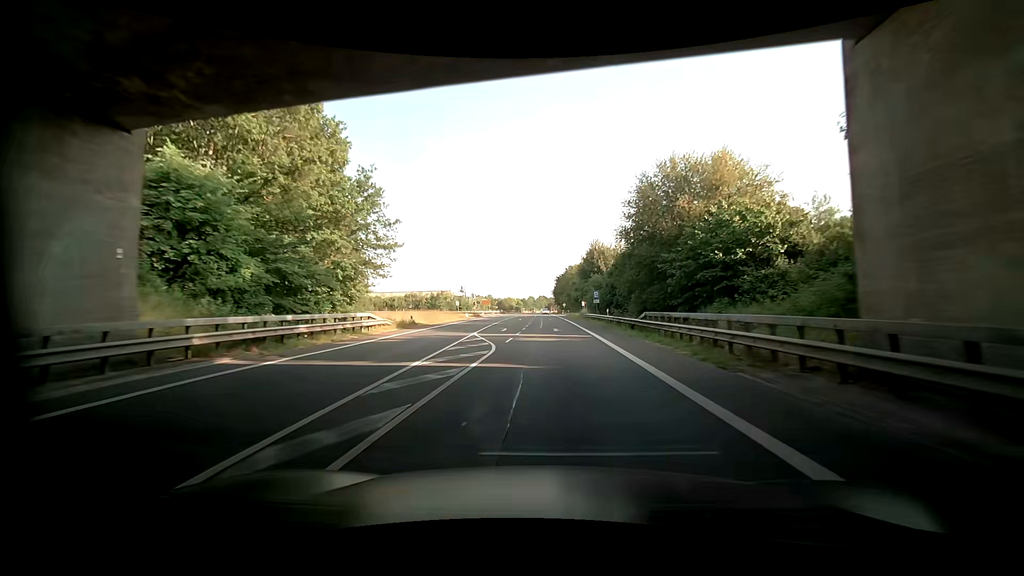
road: primary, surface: asphalt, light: Day
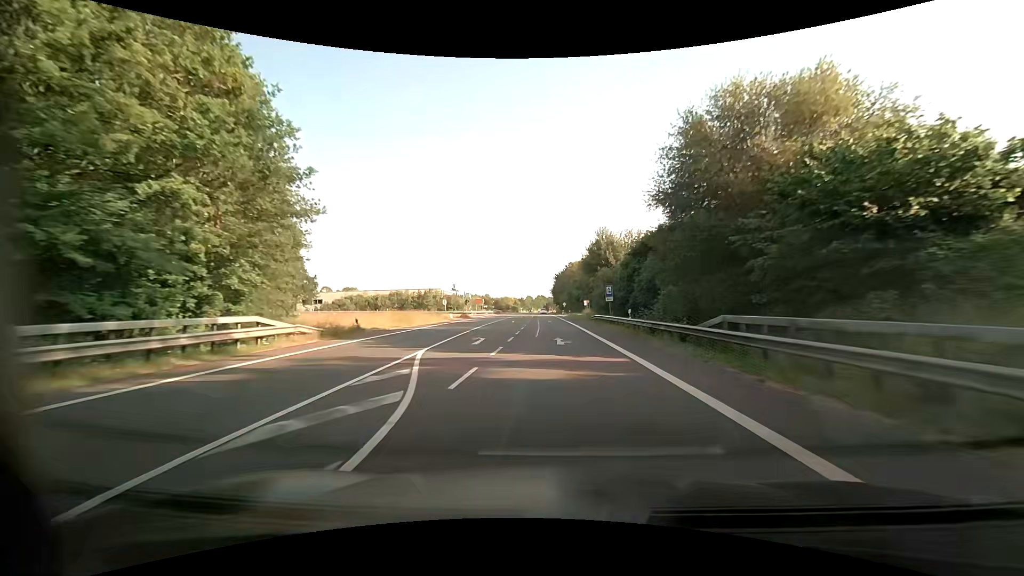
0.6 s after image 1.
(-0.1, +11.3) m; 0°
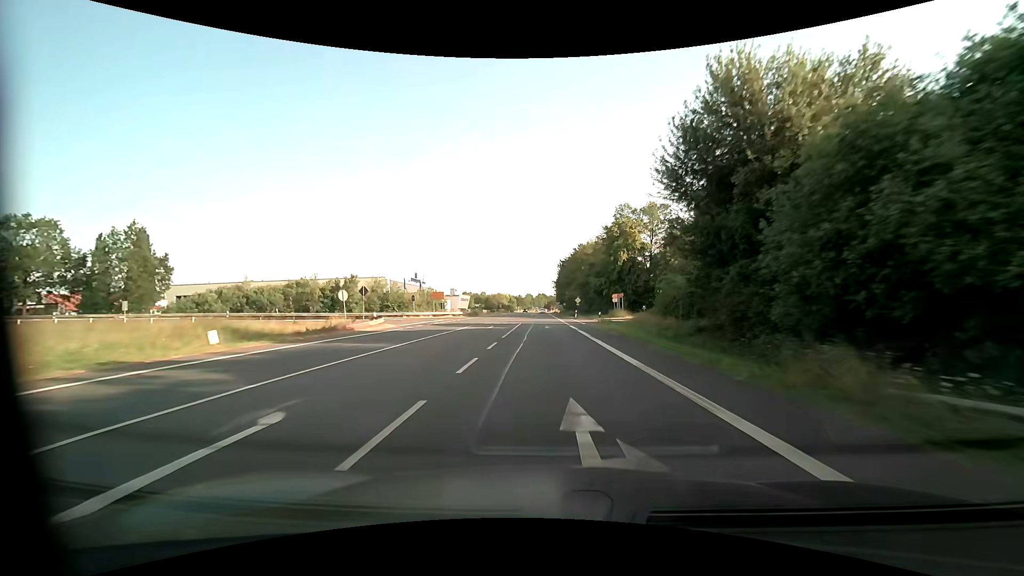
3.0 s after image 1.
(+0.3, +45.9) m; 0°
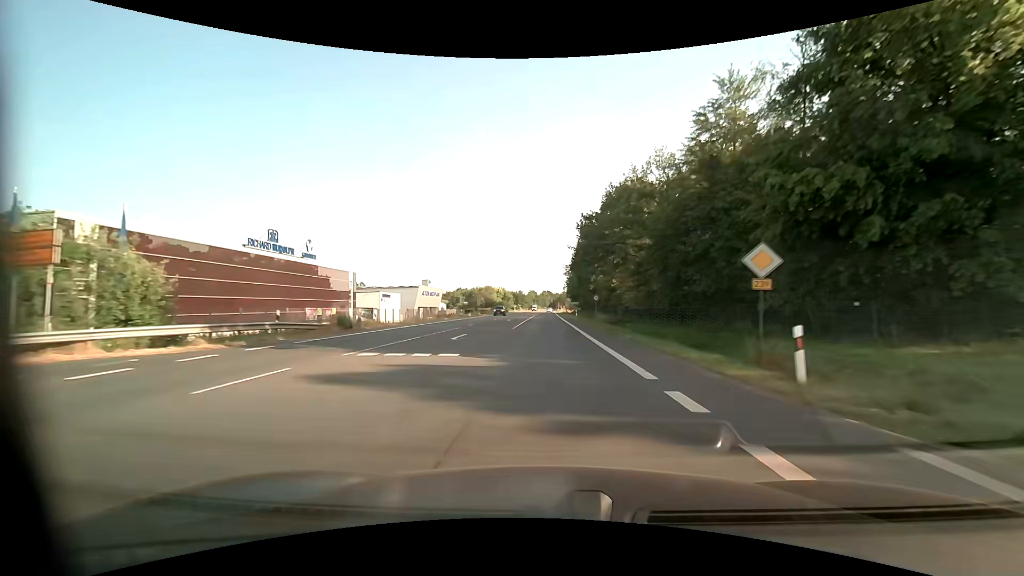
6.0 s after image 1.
(-0.5, +57.9) m; -1°
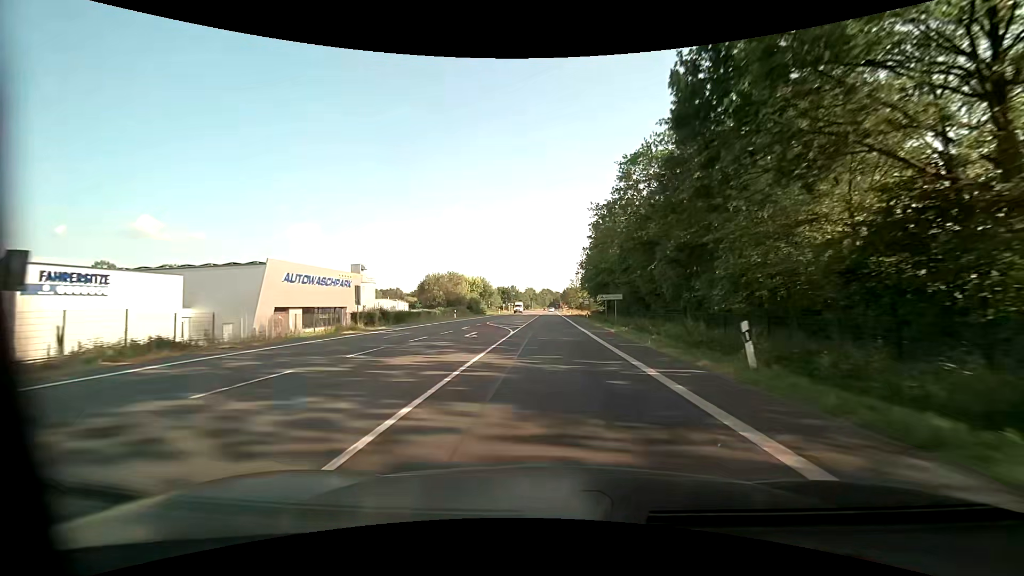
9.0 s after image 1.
(-0.2, +58.1) m; 0°
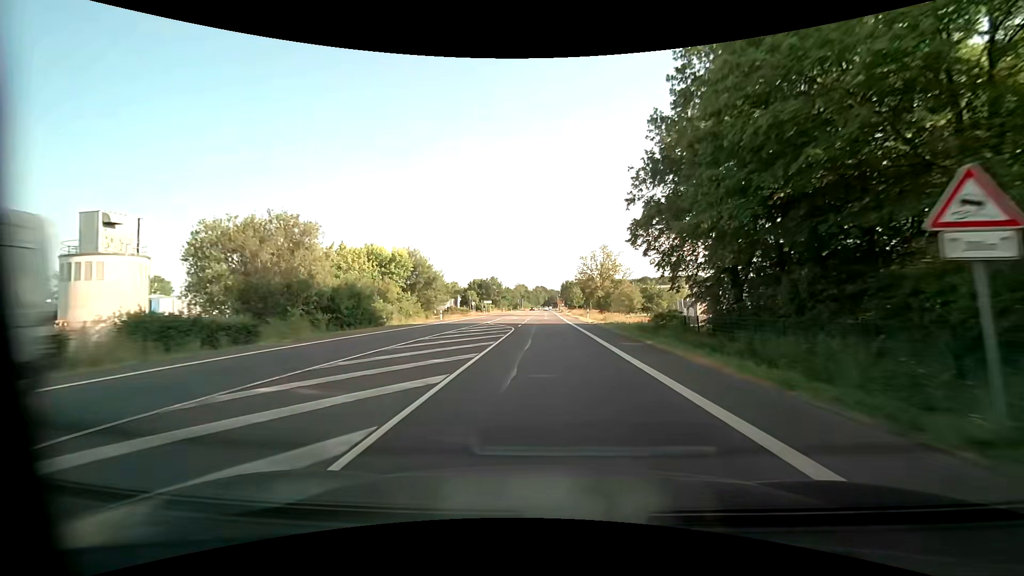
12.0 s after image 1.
(+0.5, +58.1) m; +1°
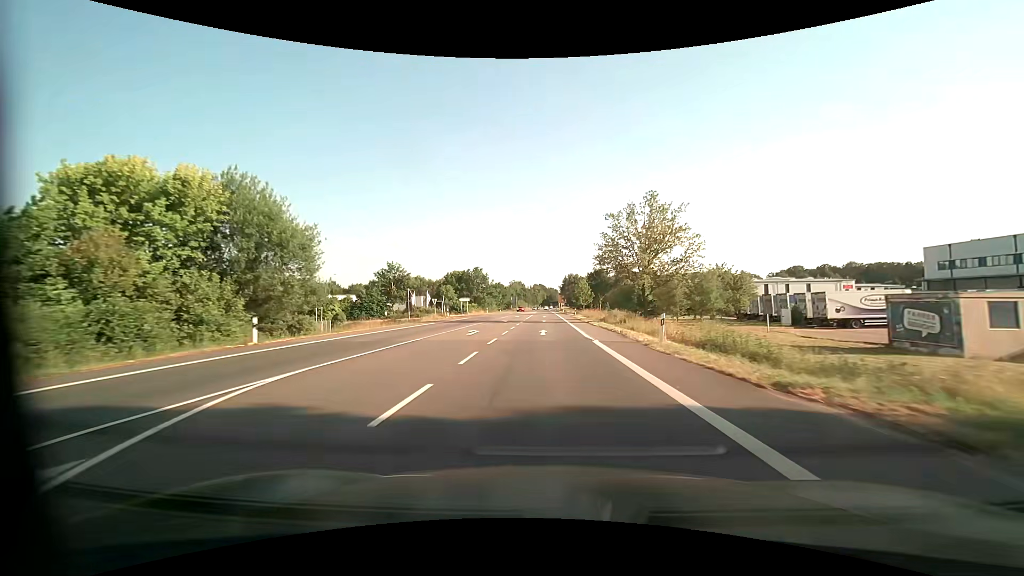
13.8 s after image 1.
(-0.1, +34.9) m; 0°
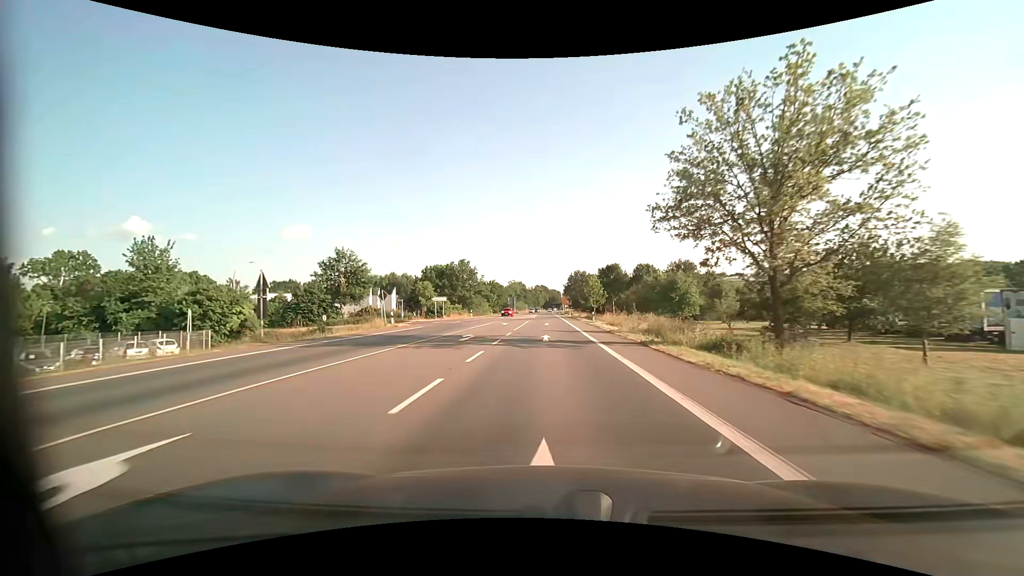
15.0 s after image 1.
(-0.2, +23.3) m; -1°
(0, +10) (0, +20) (0, +30) (0, +40) (0, +50) (0, +60) (0, +70) (0, +80) (0, +90) (0, +100) m
